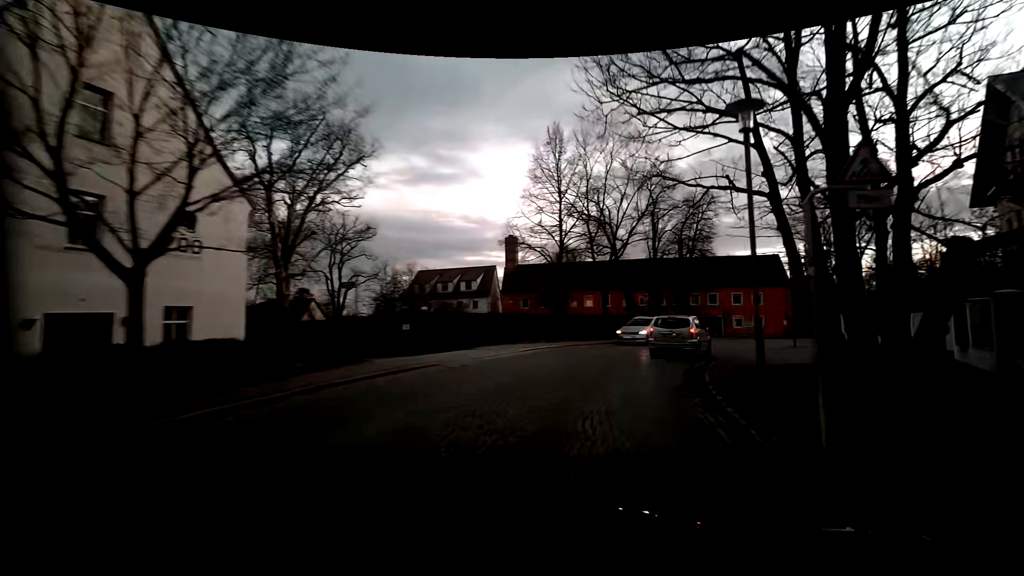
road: residential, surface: sett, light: Dusk
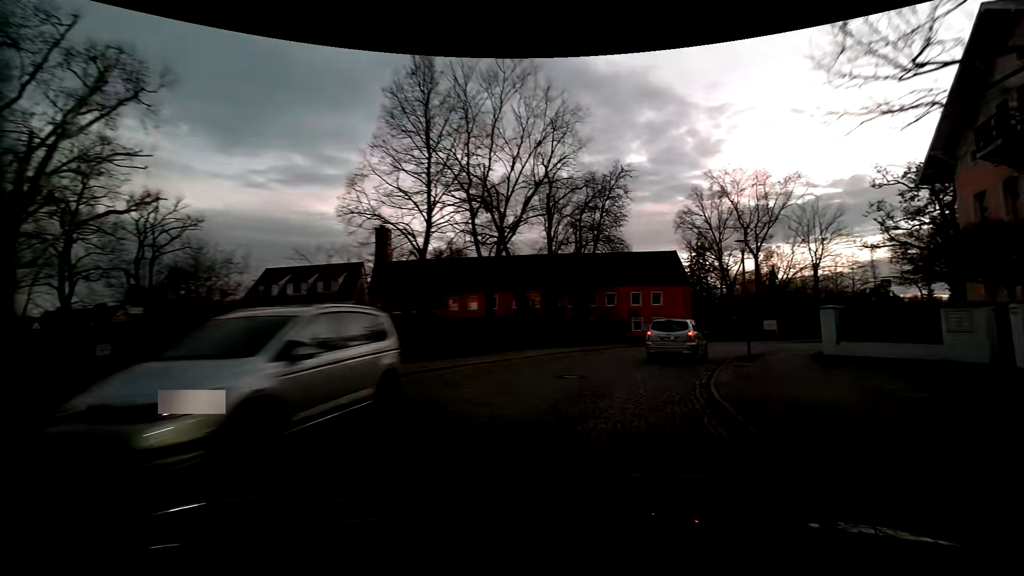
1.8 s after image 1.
(+1.7, +10.8) m; +15°
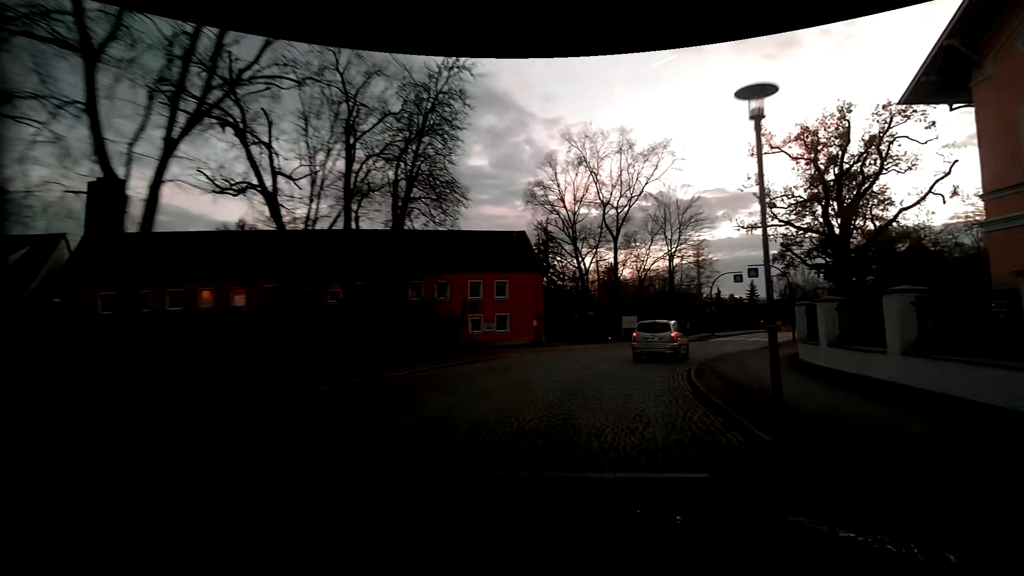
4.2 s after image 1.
(+2.4, +15.0) m; +17°
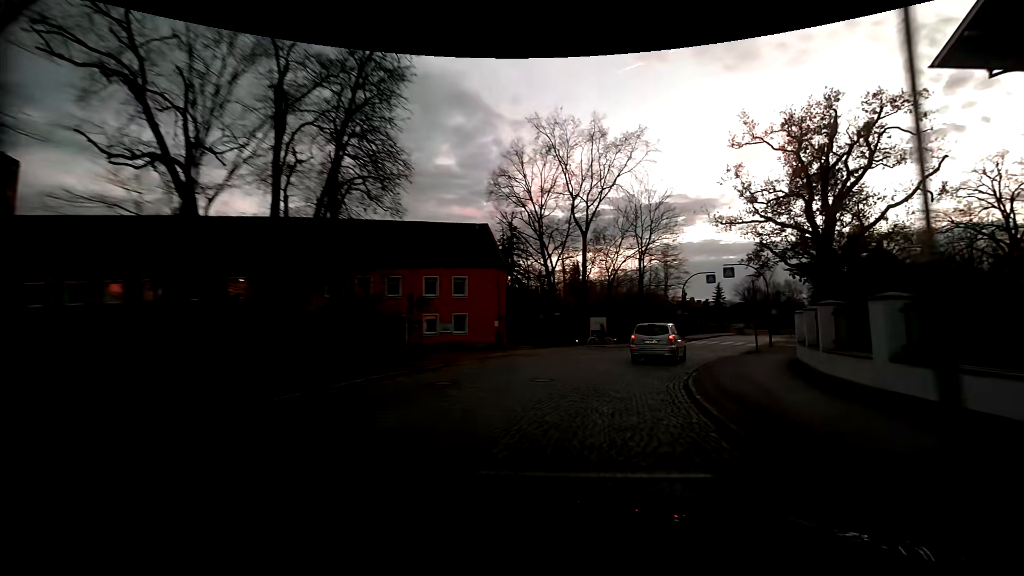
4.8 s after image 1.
(+0.1, +3.8) m; +4°
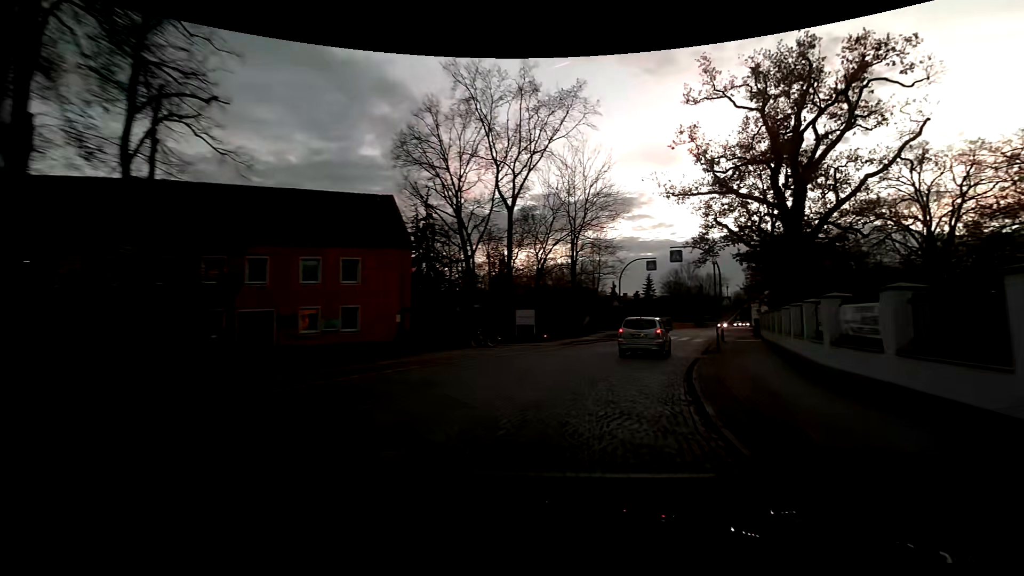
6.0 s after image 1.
(+0.5, +7.7) m; +9°
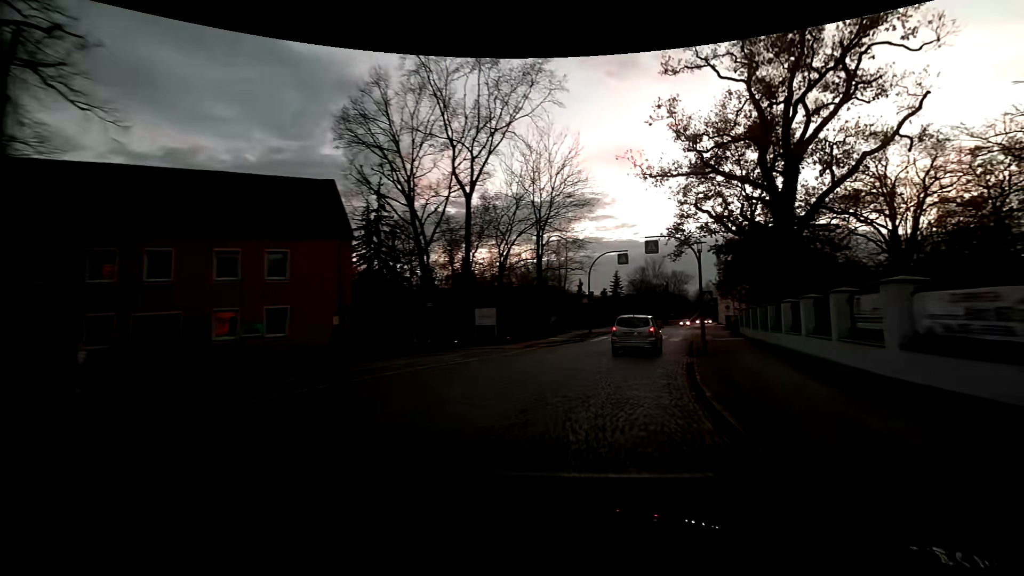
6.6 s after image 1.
(0.0, +3.9) m; +3°
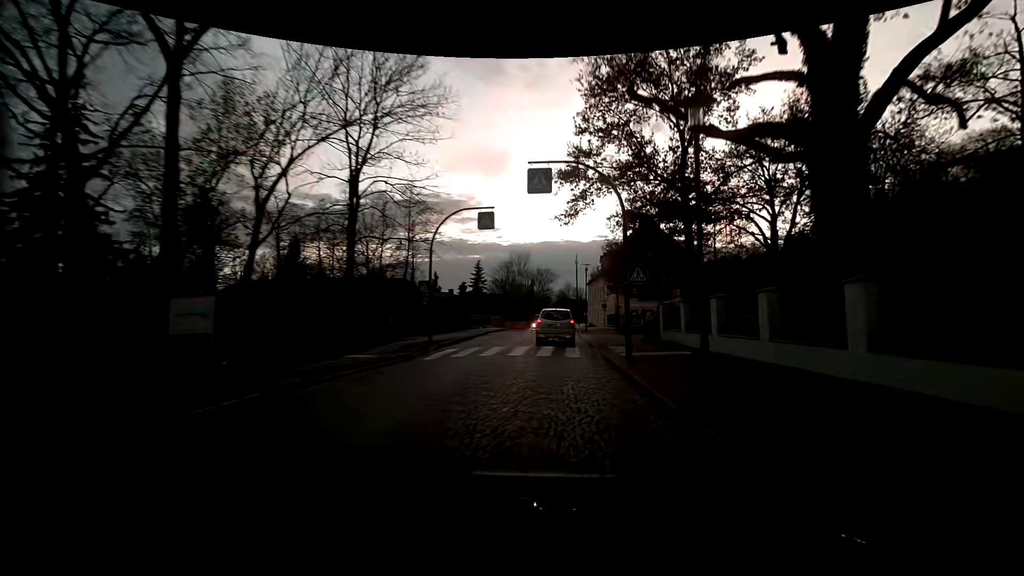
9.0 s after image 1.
(+2.0, +15.4) m; +15°
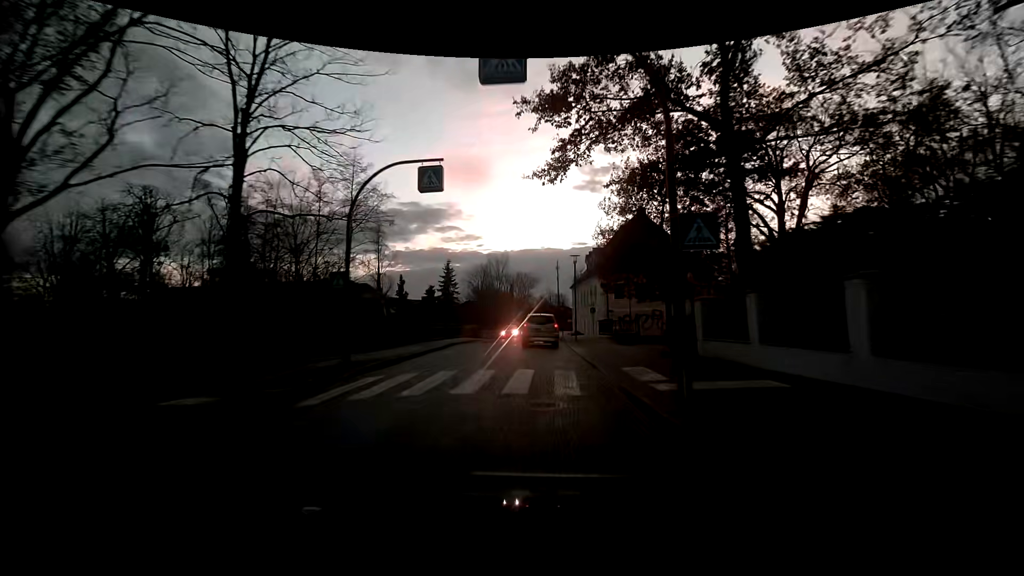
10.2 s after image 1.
(+0.2, +7.9) m; +2°
(0, +10) (0, +20) (0, +30) (0, +40) (0, +50) (0, +60) (+1, +70) (+1, +80) (+2, +90) (+3, +100) m
